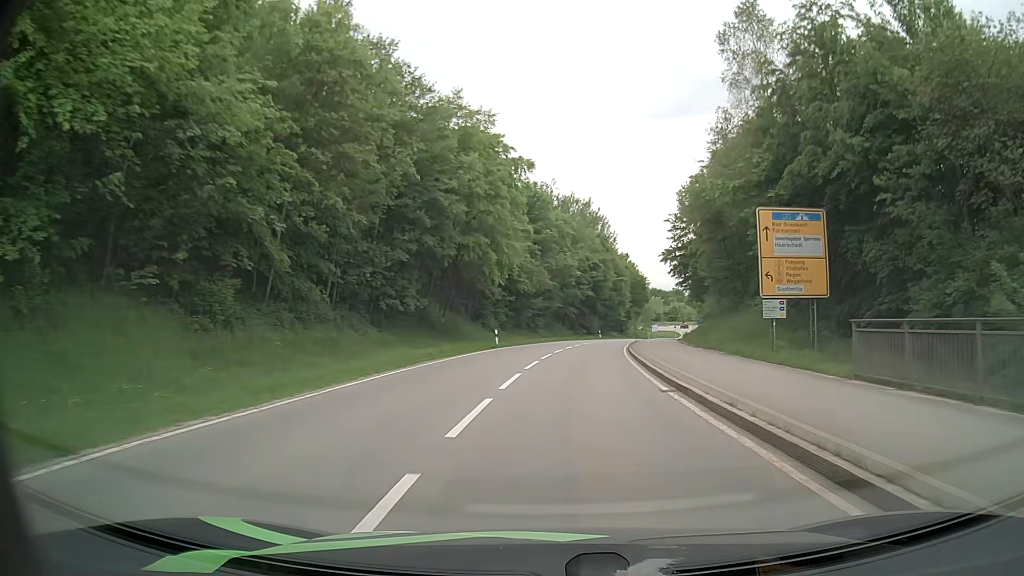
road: secondary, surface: asphalt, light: Day
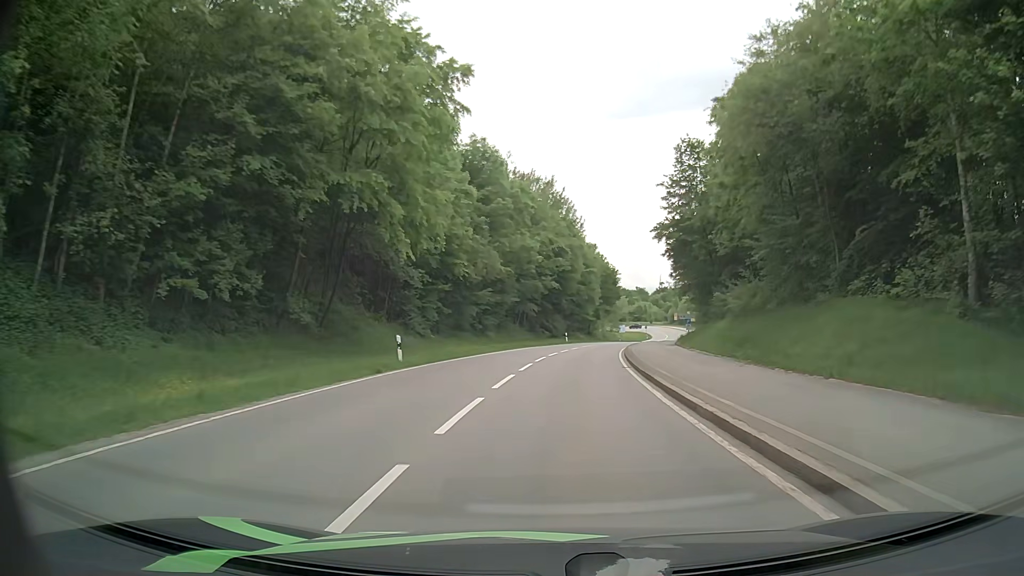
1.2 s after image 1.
(+0.6, +17.6) m; +4°
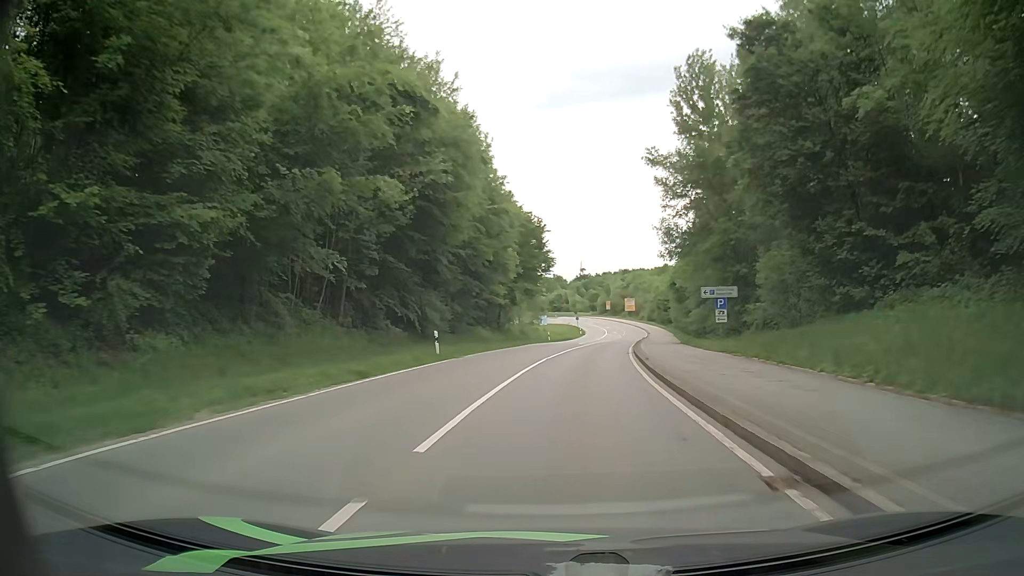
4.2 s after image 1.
(+2.7, +43.1) m; +7°
(0, +10) (+1, +20) (+2, +30) (+3, +40) (+4, +50) (+6, +60) (+7, +70) (+9, +79) (+10, +89) (+11, +99) m
